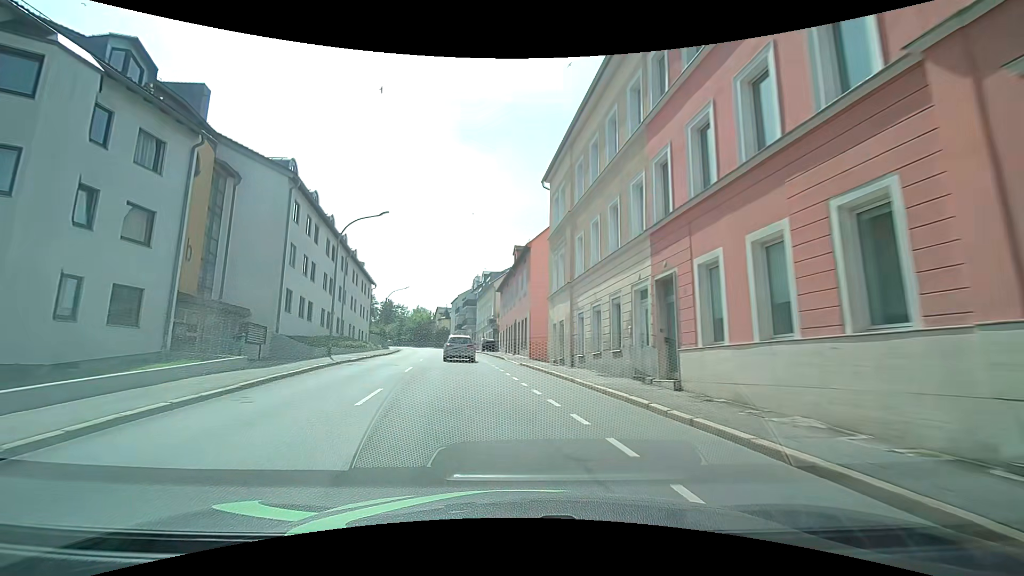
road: tertiary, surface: asphalt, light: Day
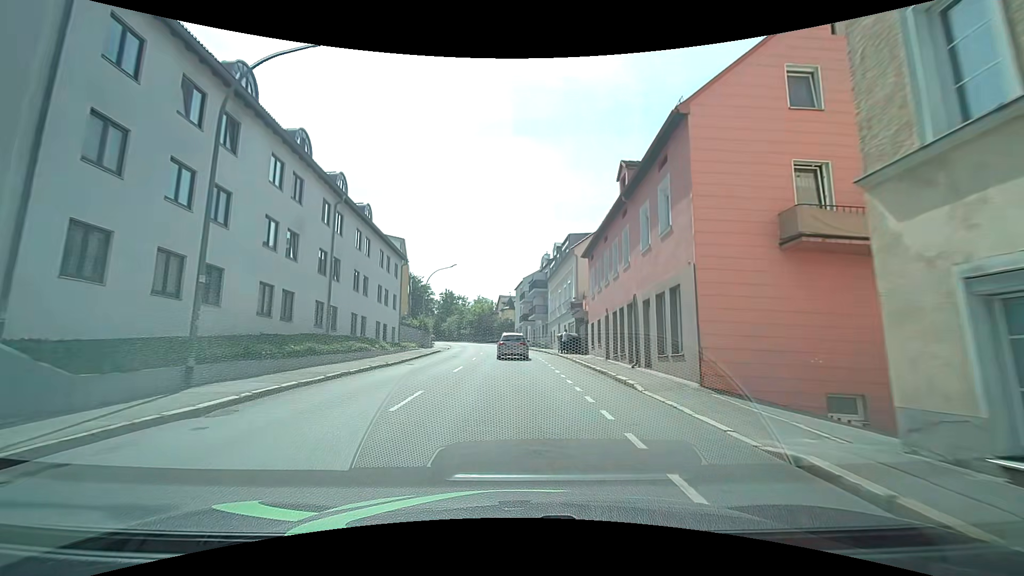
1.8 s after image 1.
(-1.8, +19.4) m; -8°
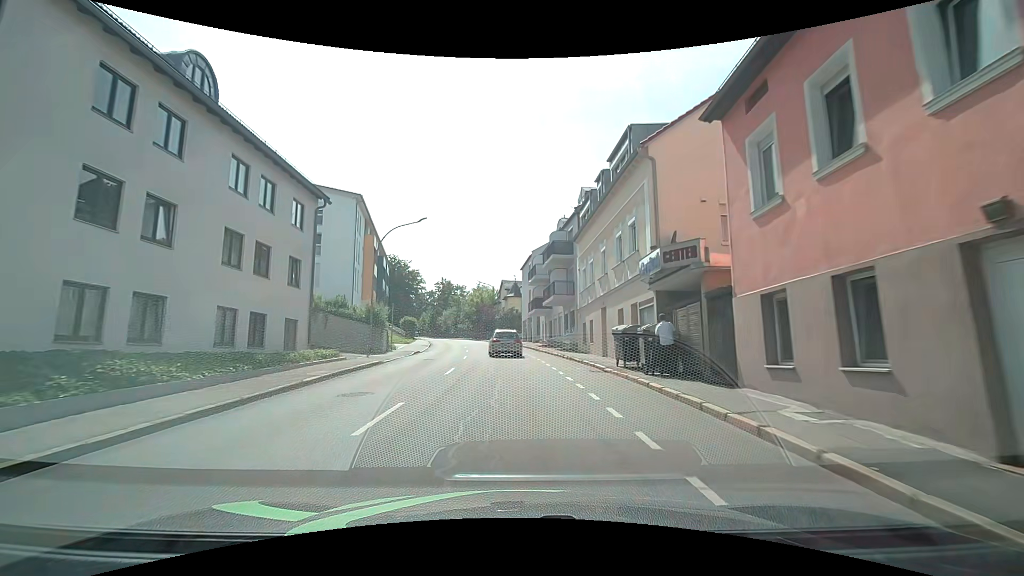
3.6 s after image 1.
(-0.2, +20.3) m; -1°
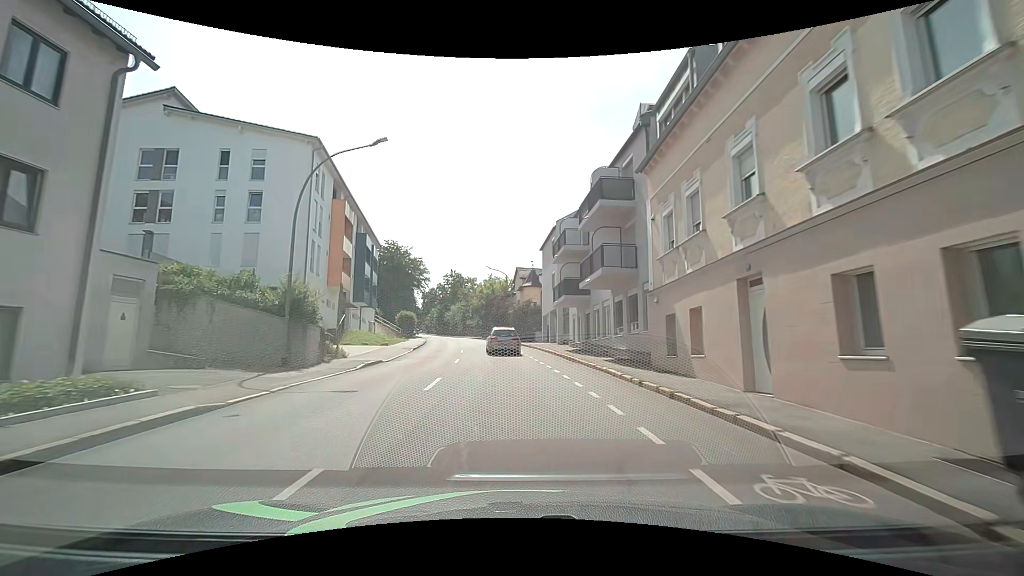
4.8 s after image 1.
(-0.1, +13.7) m; -2°
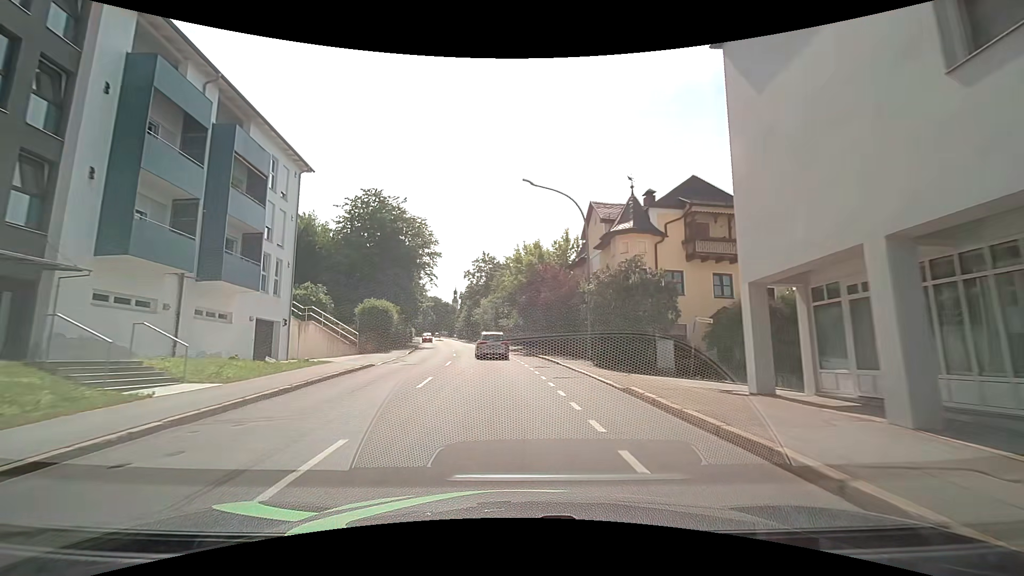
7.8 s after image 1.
(-1.6, +35.0) m; -6°
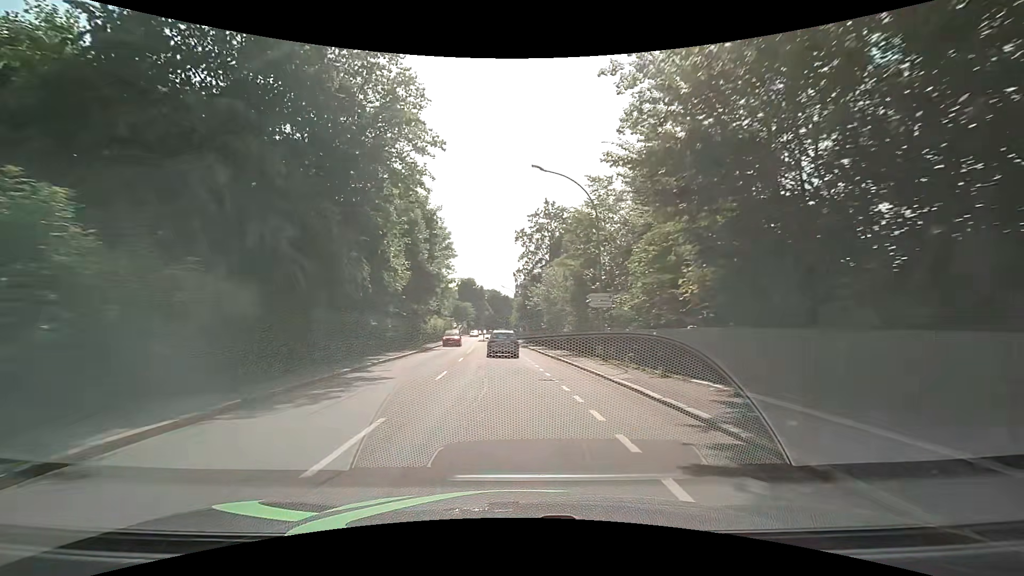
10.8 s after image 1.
(-2.0, +35.0) m; -7°
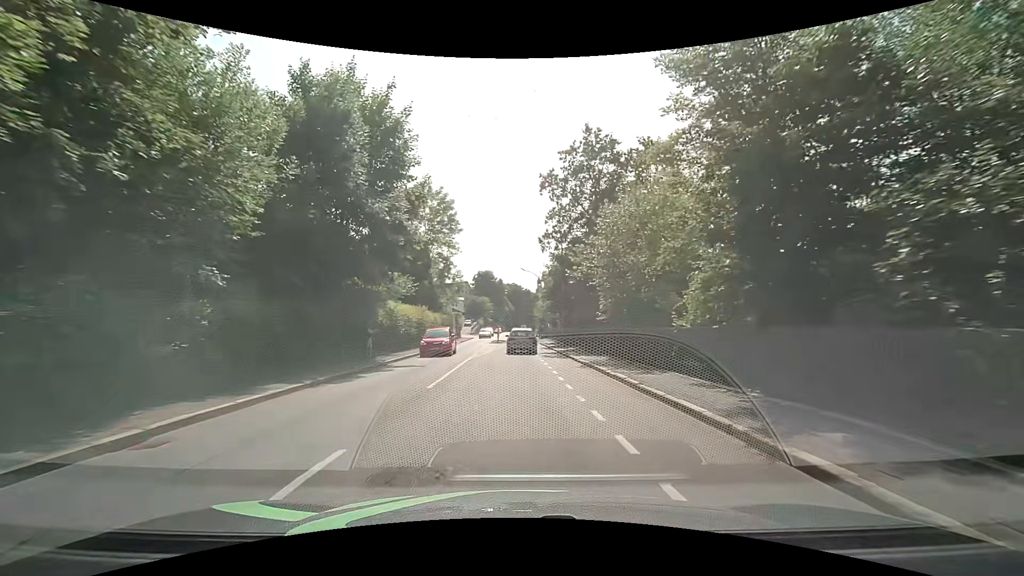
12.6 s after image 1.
(-0.4, +19.9) m; -2°
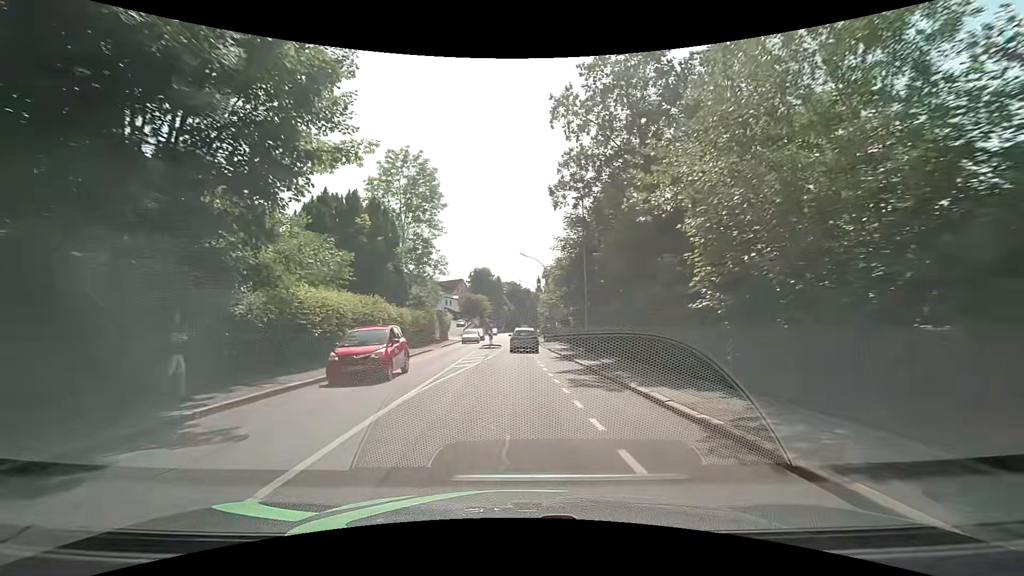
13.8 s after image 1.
(-0.2, +12.9) m; 0°
(0, +10) (0, +20) (0, +30) (0, +40) (-1, +50) (-1, +60) (-2, +70) (-3, +80) (-3, +90) (-4, +100) m
